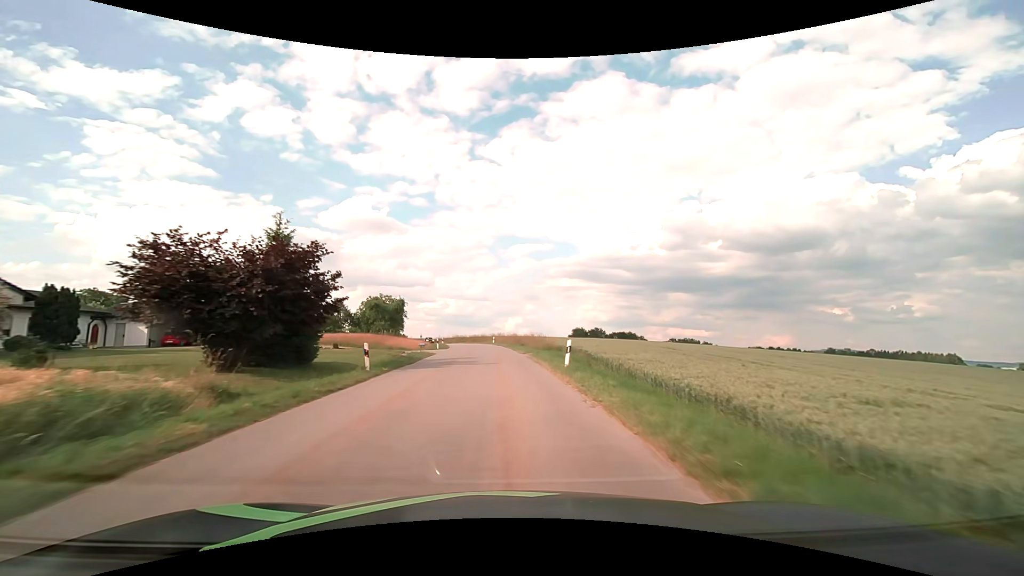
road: tertiary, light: Day
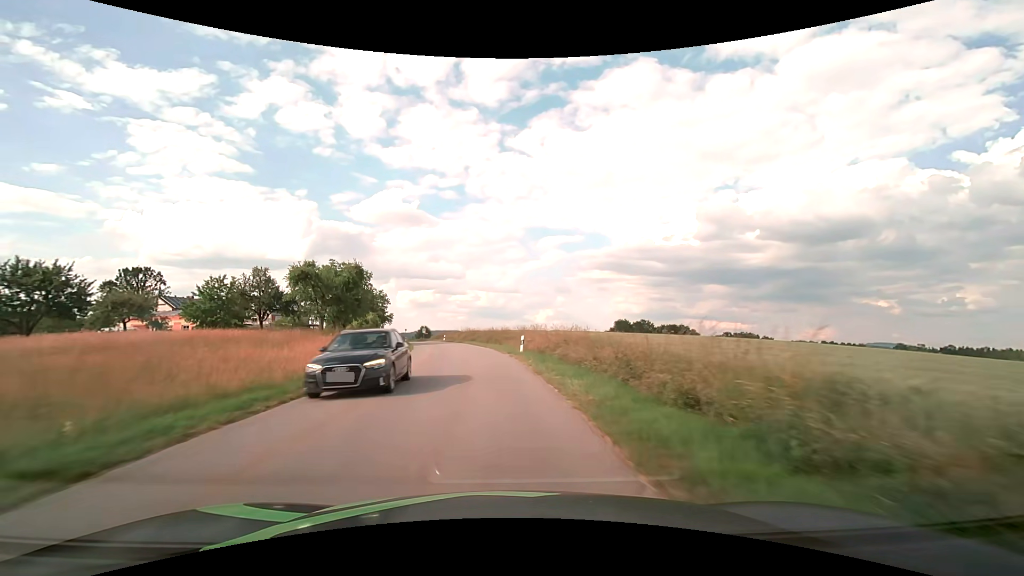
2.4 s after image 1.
(-0.8, +42.6) m; -3°
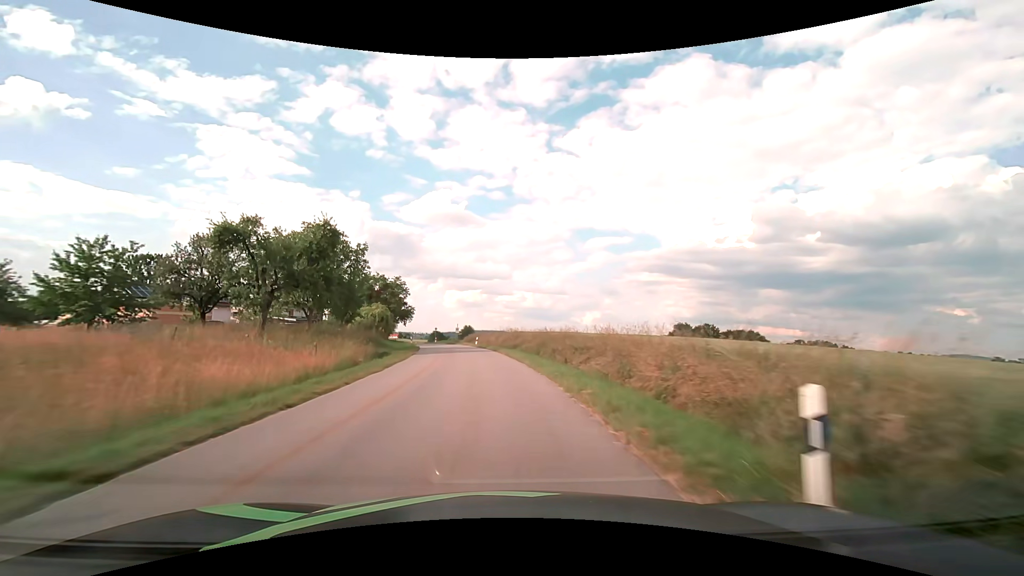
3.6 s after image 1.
(-1.1, +21.4) m; -5°
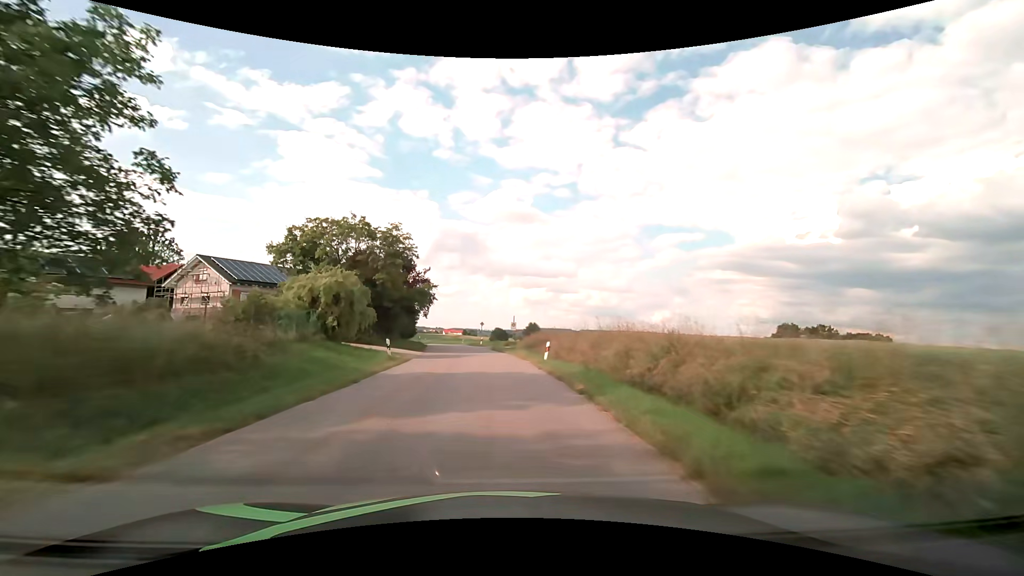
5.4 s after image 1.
(-1.9, +32.3) m; -7°
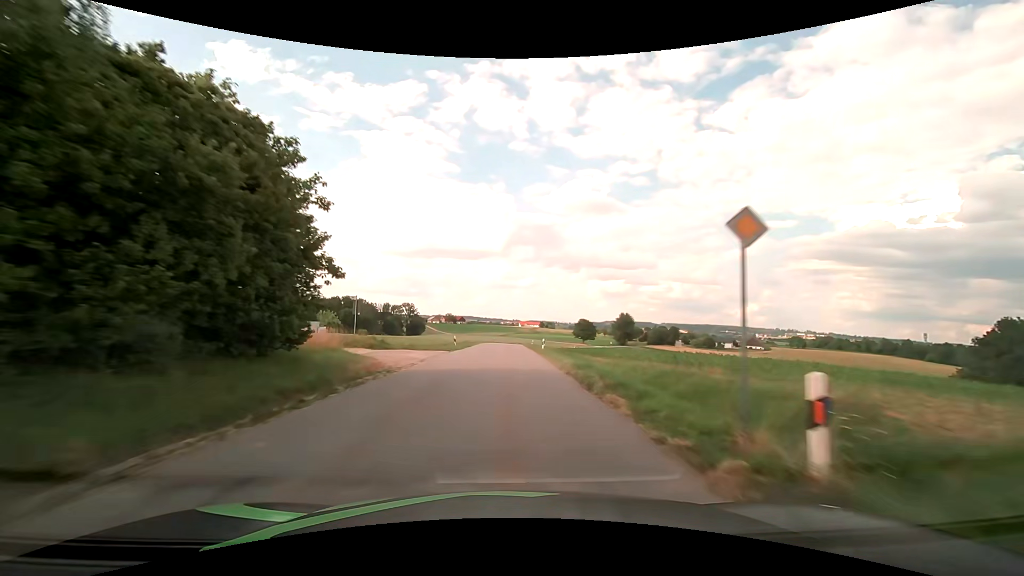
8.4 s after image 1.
(-4.6, +54.1) m; -9°
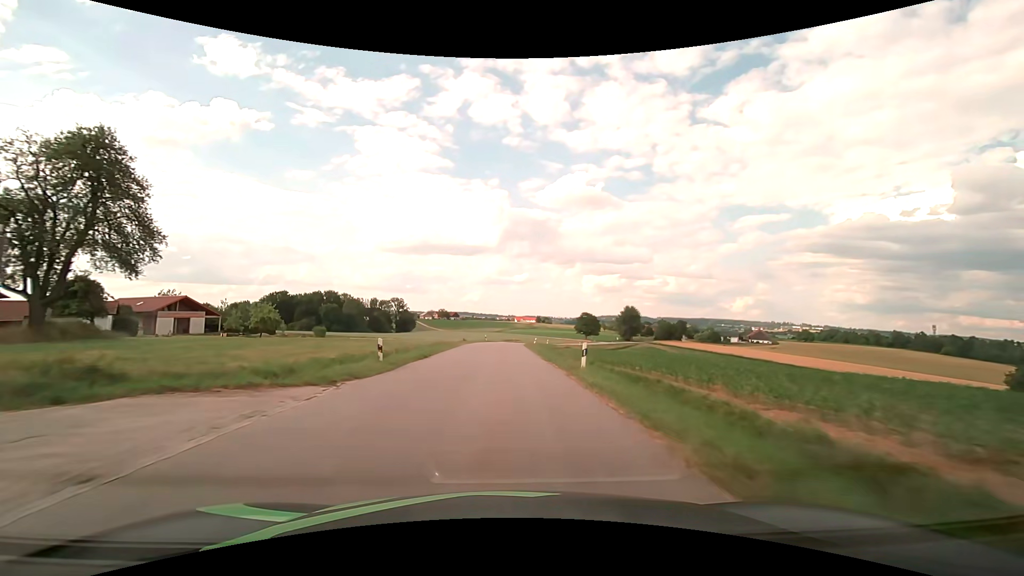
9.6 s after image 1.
(+0.1, +21.8) m; 0°
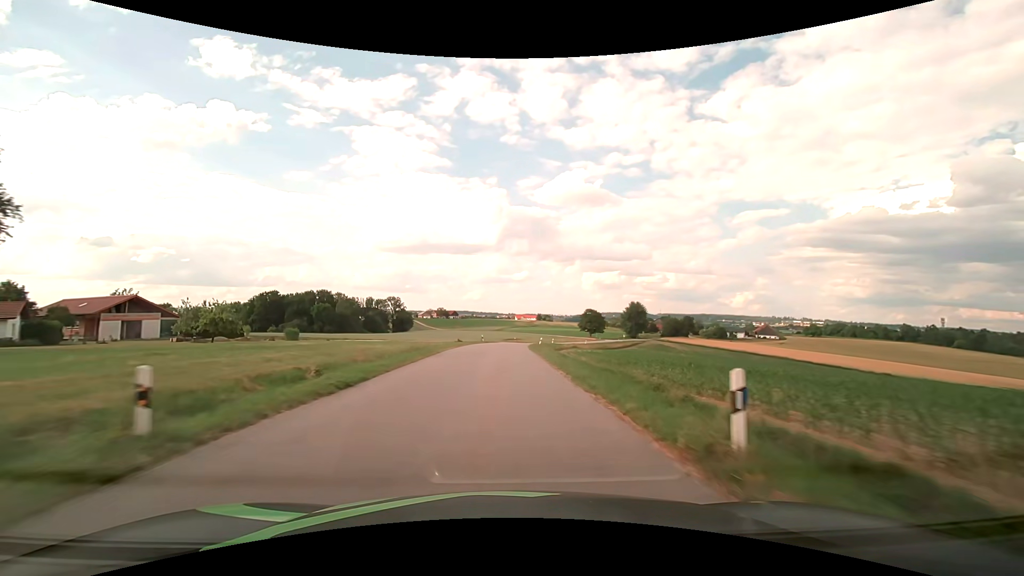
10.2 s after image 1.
(0.0, +10.9) m; 0°
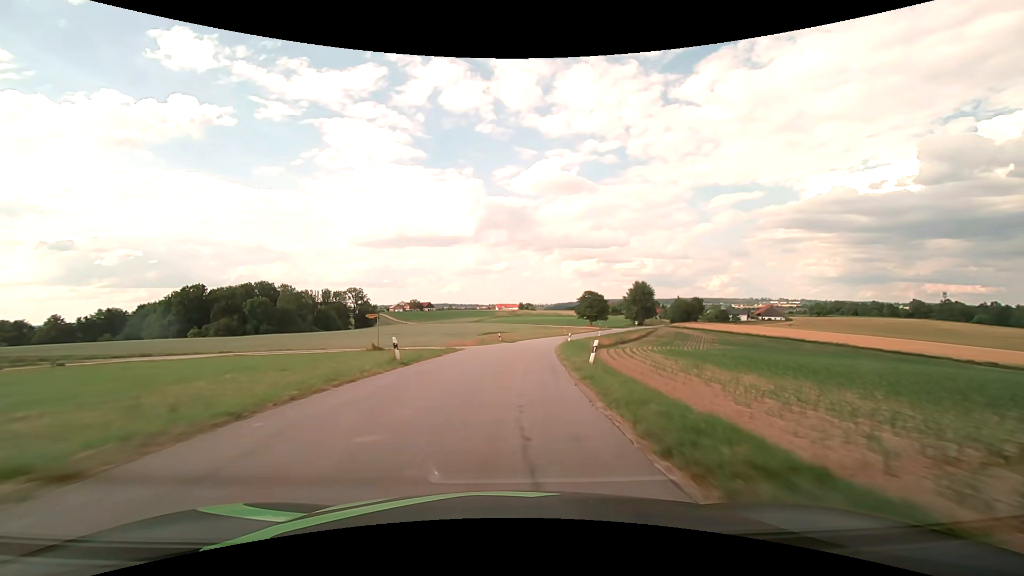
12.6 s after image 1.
(+0.3, +43.7) m; +2°
(0, +10) (+1, +20) (+1, +30) (+2, +40) (+4, +50) (+5, +60) (+7, +70) (+9, +79) (+12, +89) (+15, +98) m
